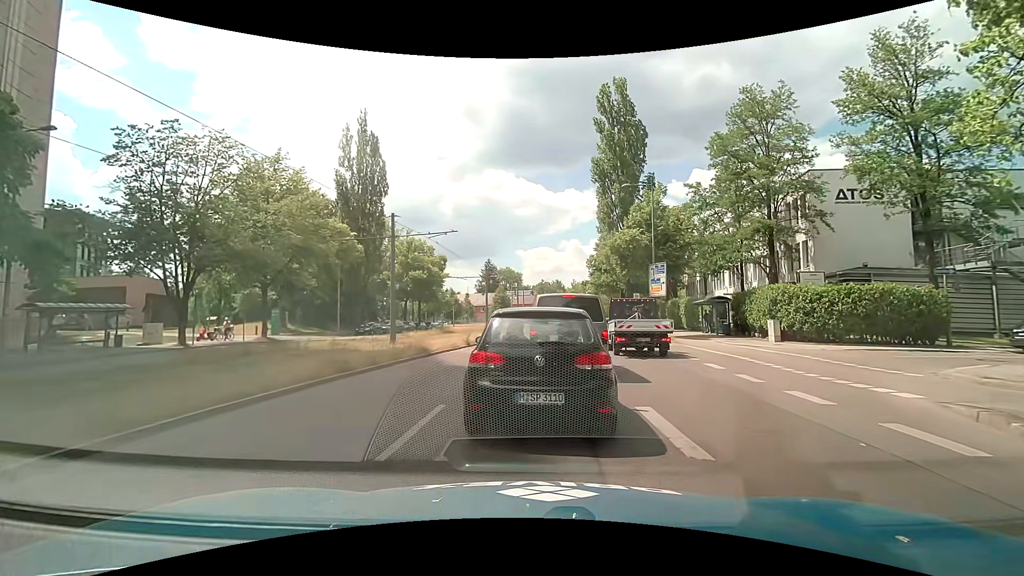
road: secondary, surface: asphalt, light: Day
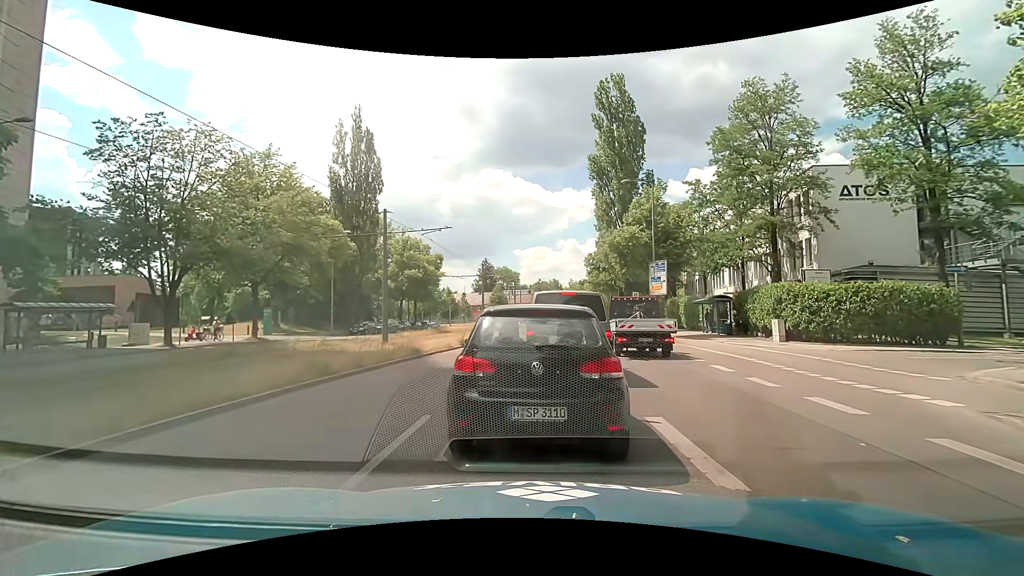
(0.0, +0.8) m; -1°
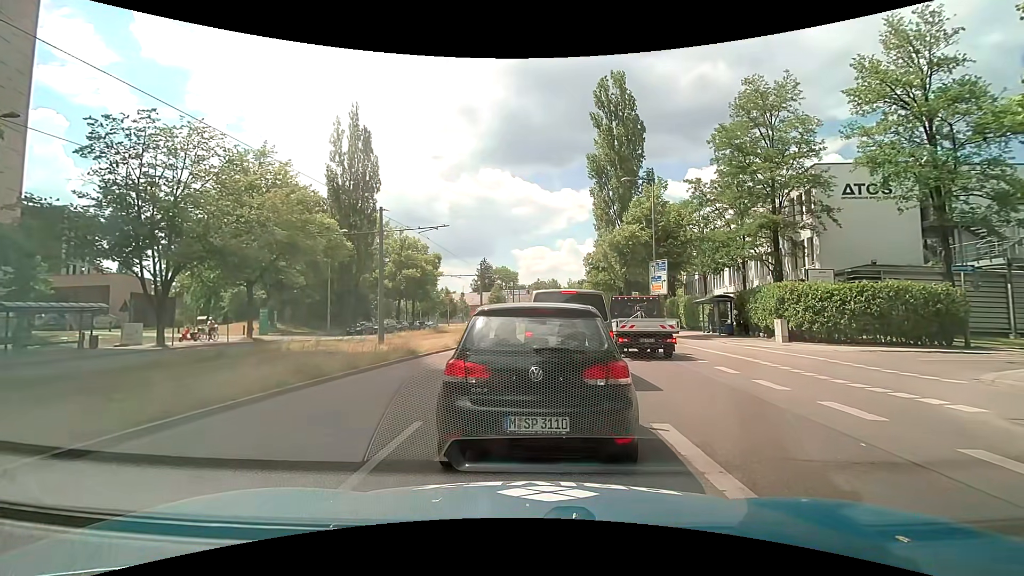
(0.0, +0.4) m; 0°
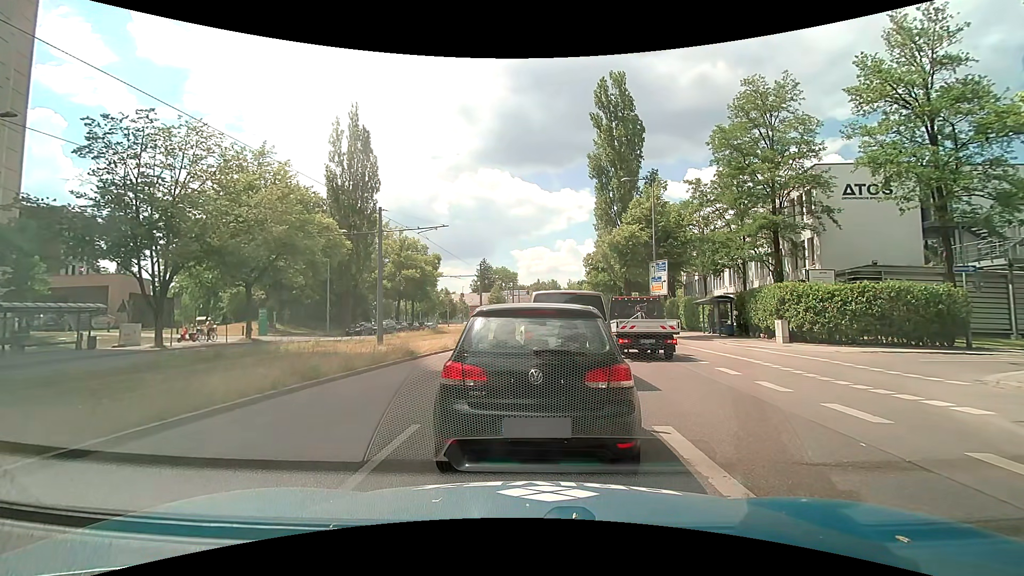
(0.0, +0.2) m; 0°
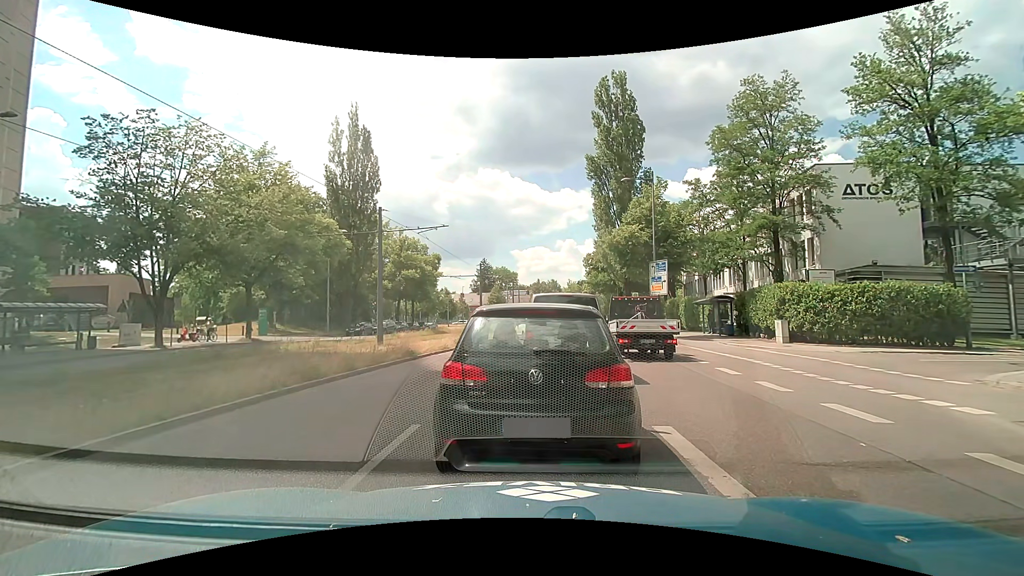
(0.0, 0.0) m; 0°
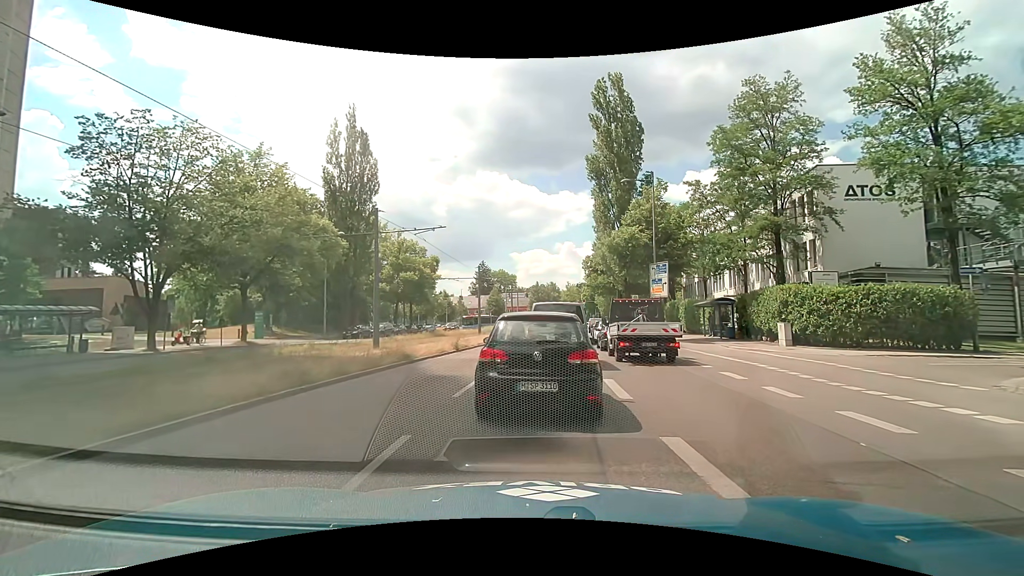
(0.0, +0.5) m; 0°
